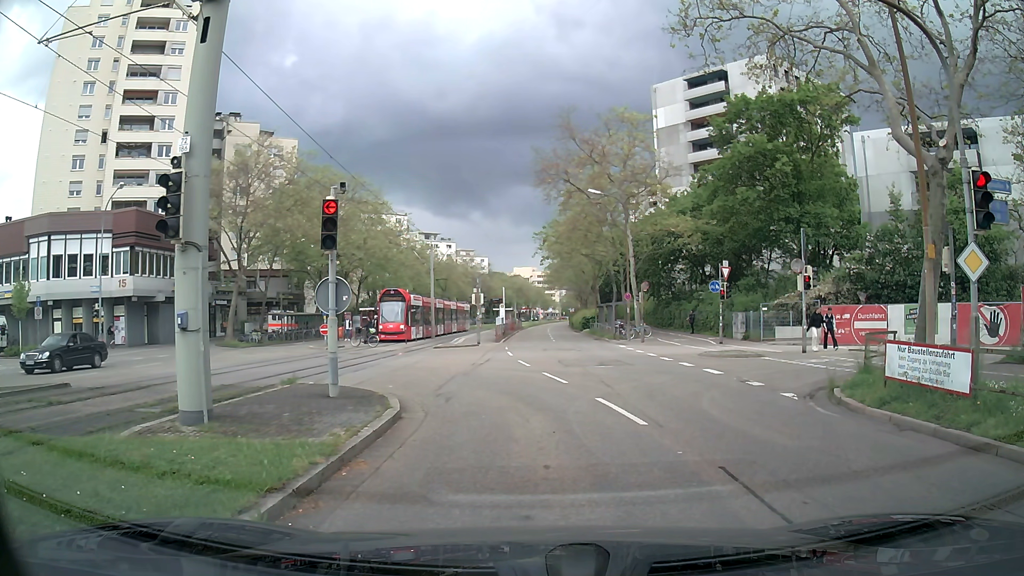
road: tertiary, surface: asphalt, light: Day
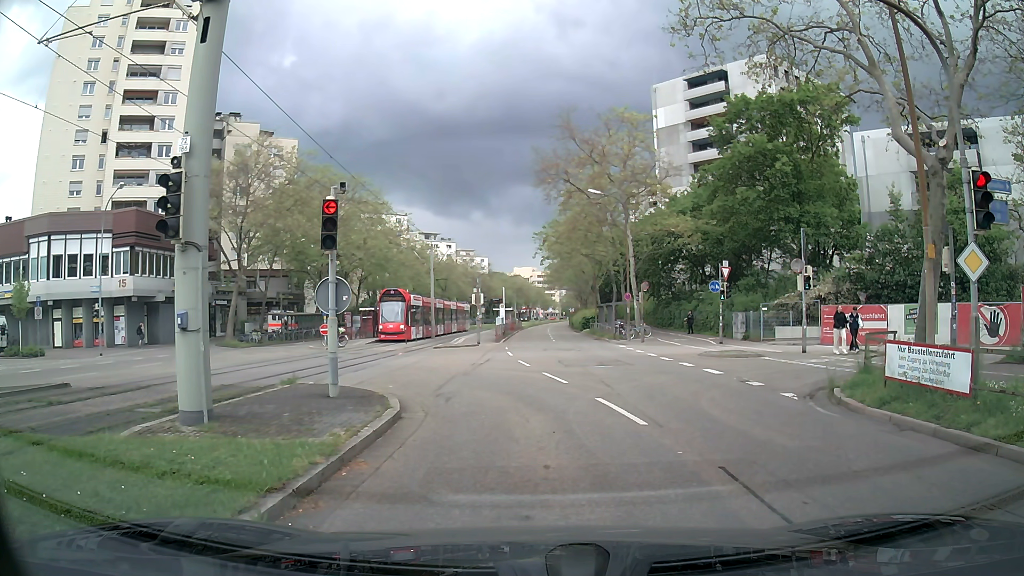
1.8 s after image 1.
(0.0, 0.0) m; 0°
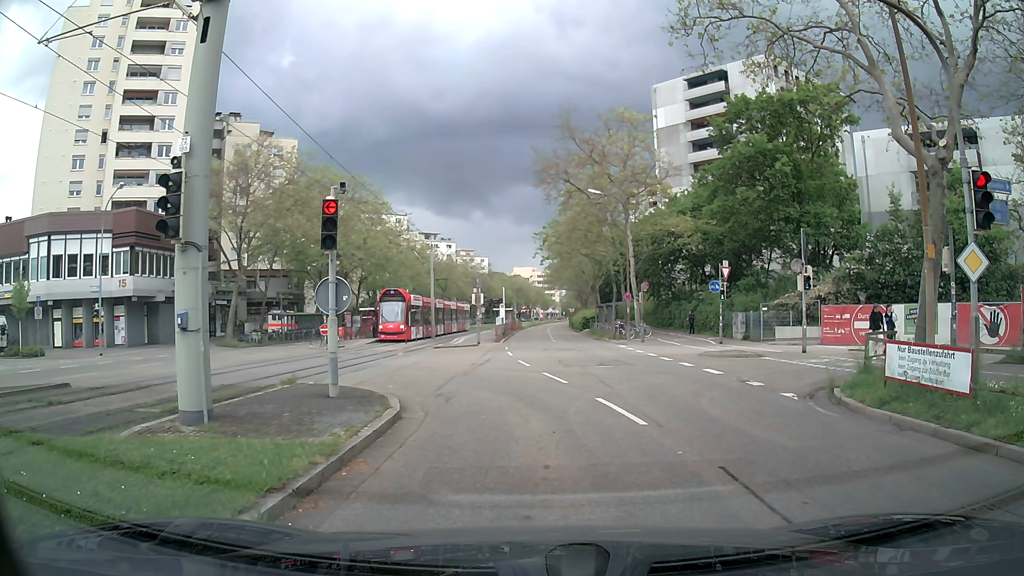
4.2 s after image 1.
(0.0, 0.0) m; 0°
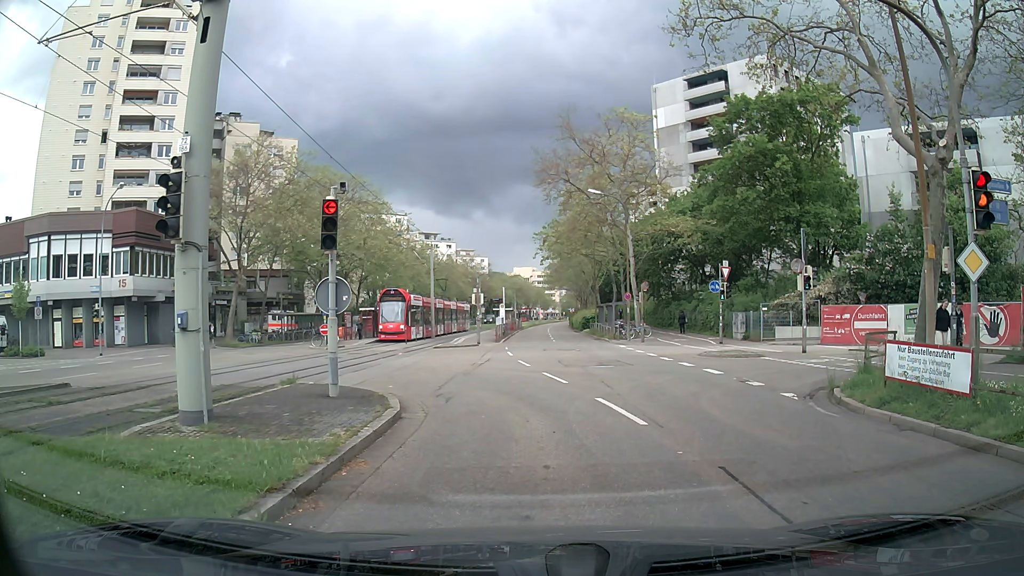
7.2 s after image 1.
(0.0, 0.0) m; 0°
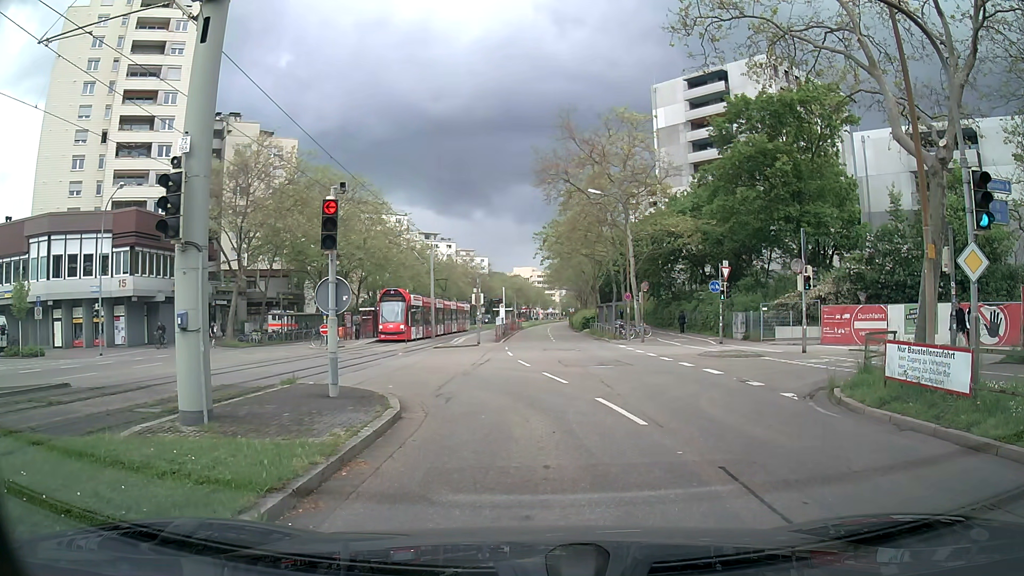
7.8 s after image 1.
(0.0, 0.0) m; 0°
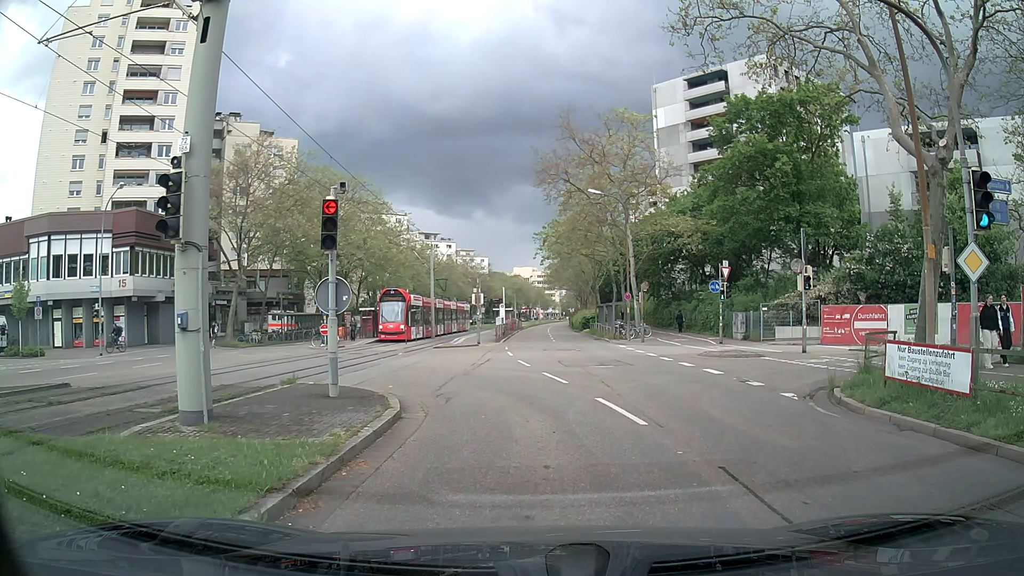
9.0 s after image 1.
(0.0, 0.0) m; 0°
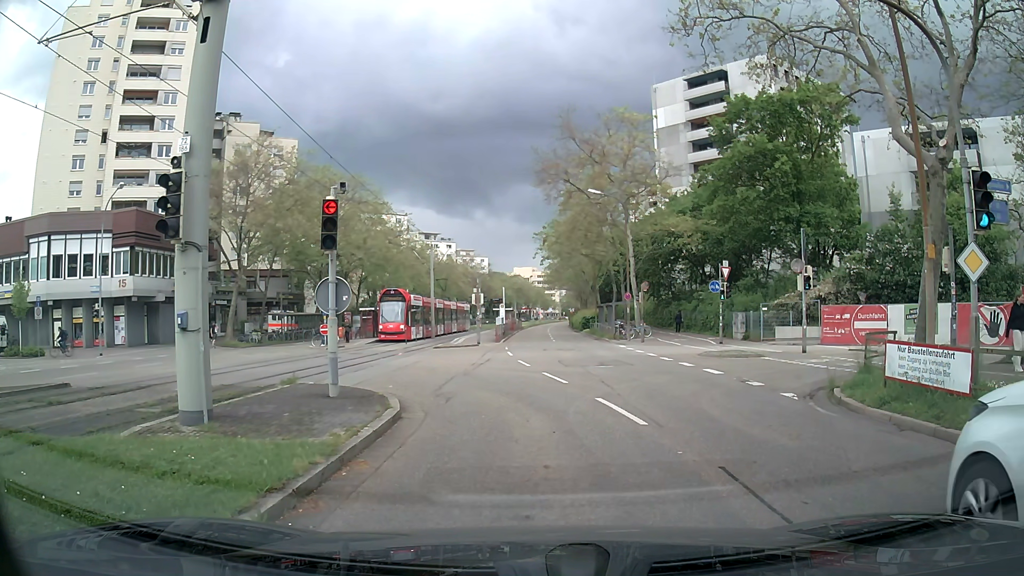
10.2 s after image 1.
(0.0, 0.0) m; 0°
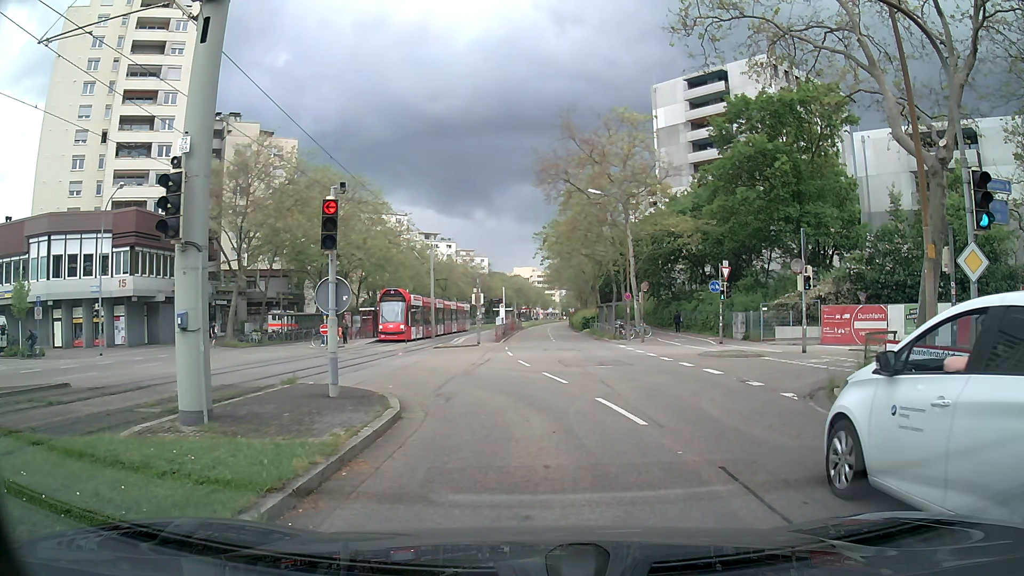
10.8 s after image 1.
(0.0, 0.0) m; 0°
